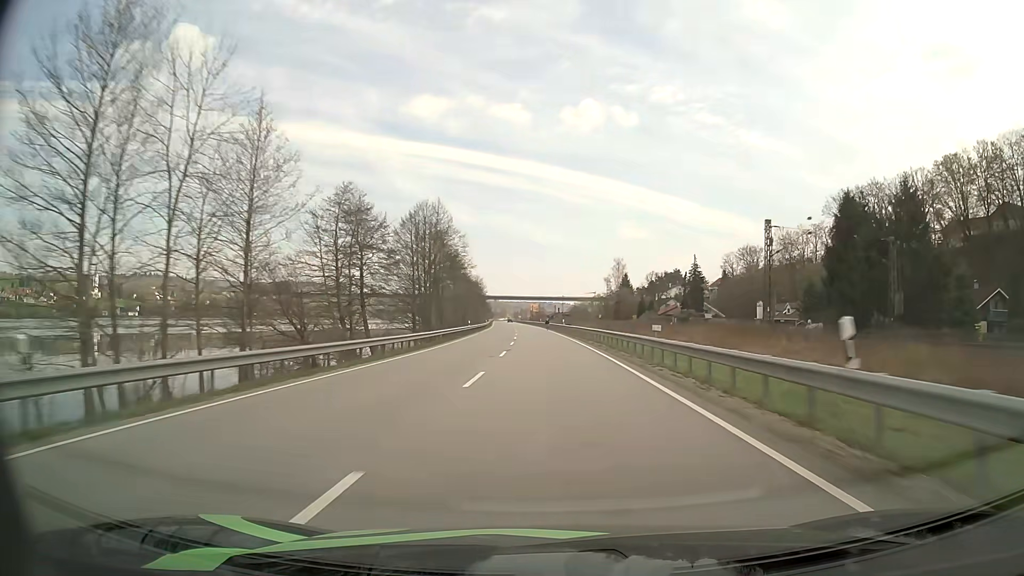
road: primary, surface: asphalt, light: Day
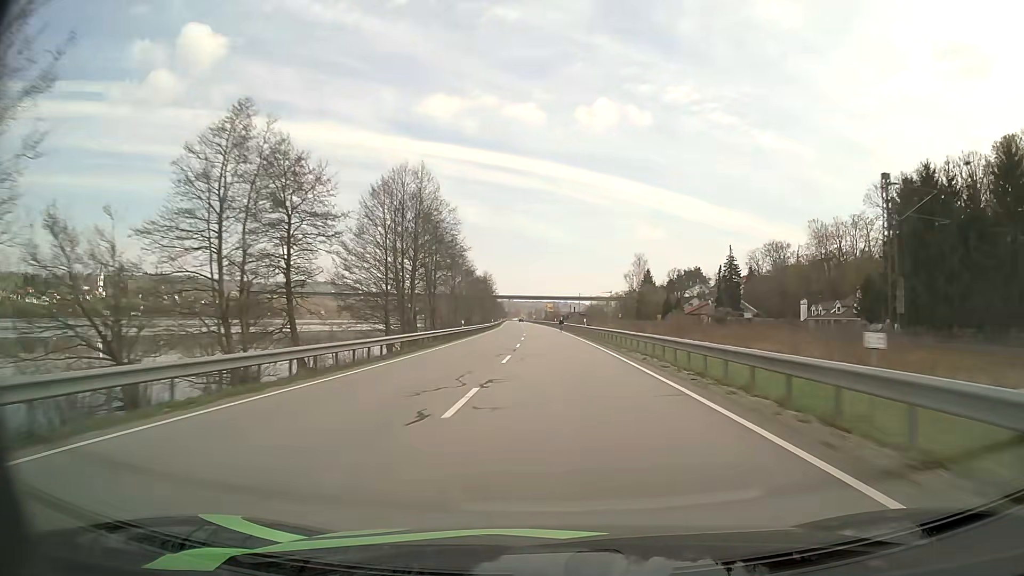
(-0.2, +16.3) m; -1°
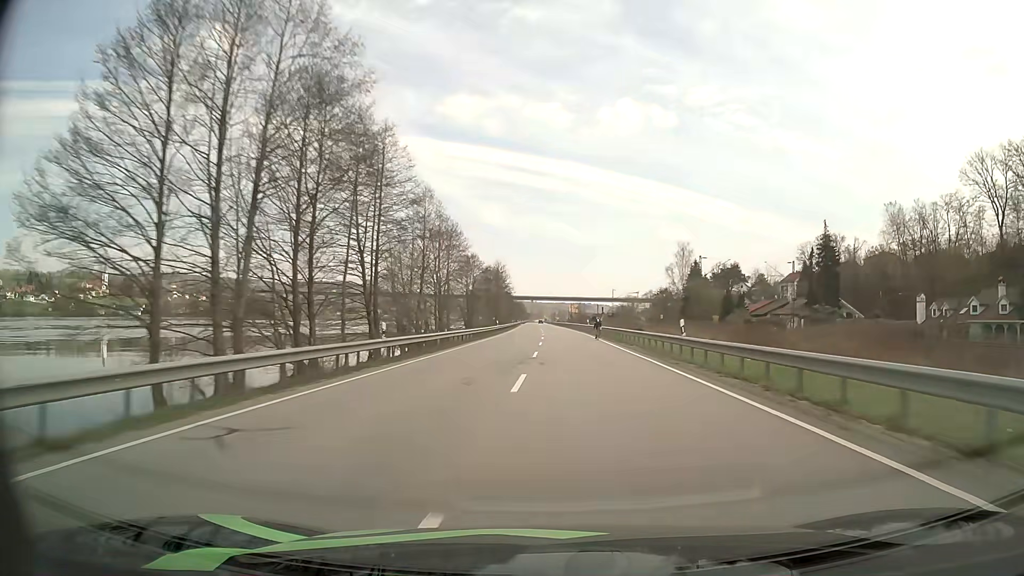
(-0.7, +32.7) m; -2°
(0, +10) (0, +20) (0, +30) (0, +40) (-1, +50) (-1, +60) (-1, +70) (-1, +80) (-1, +90) (-1, +100) m
